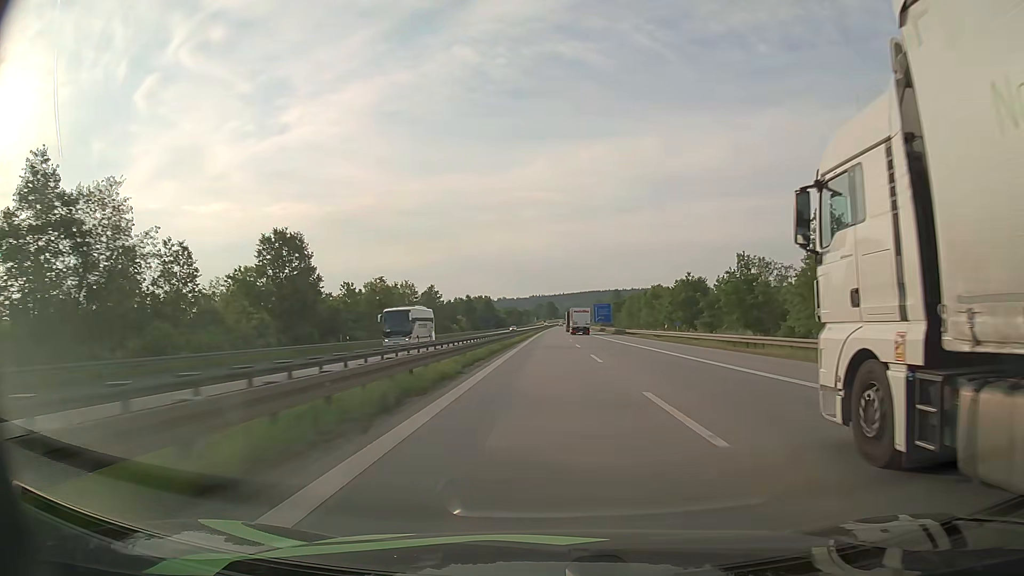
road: motorway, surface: asphalt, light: Day
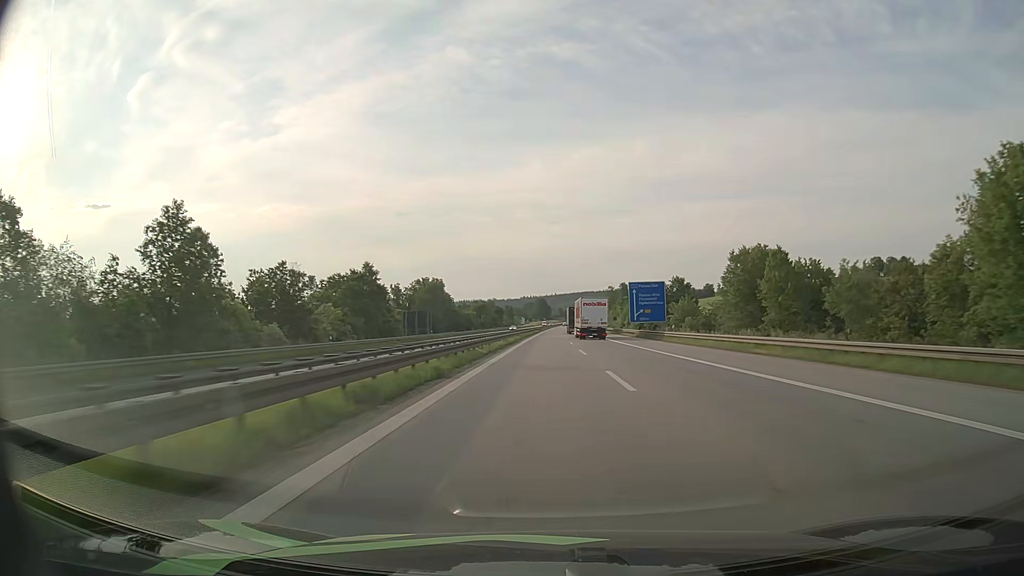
(+0.7, +100.7) m; +1°
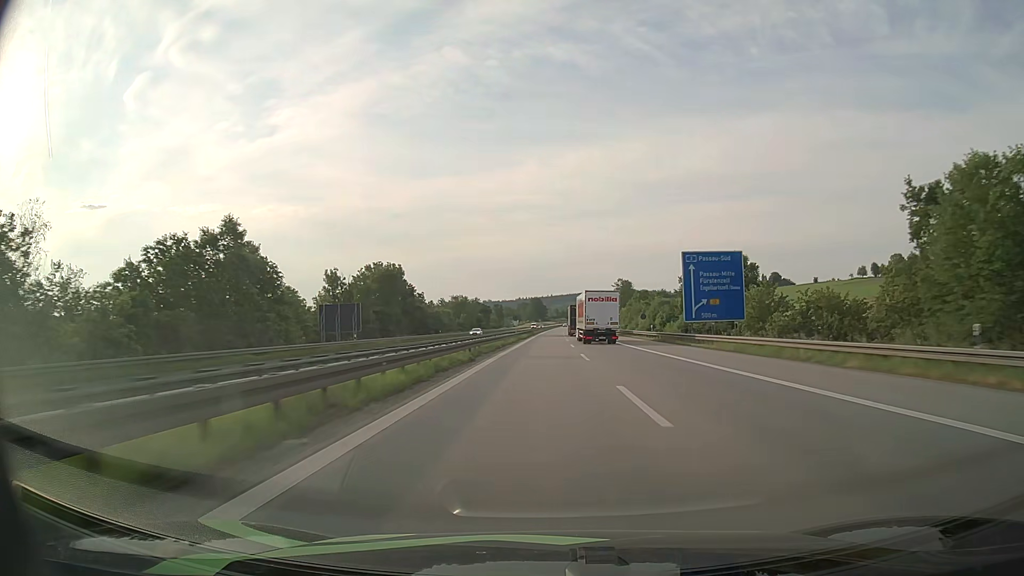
(+0.1, +40.7) m; 0°
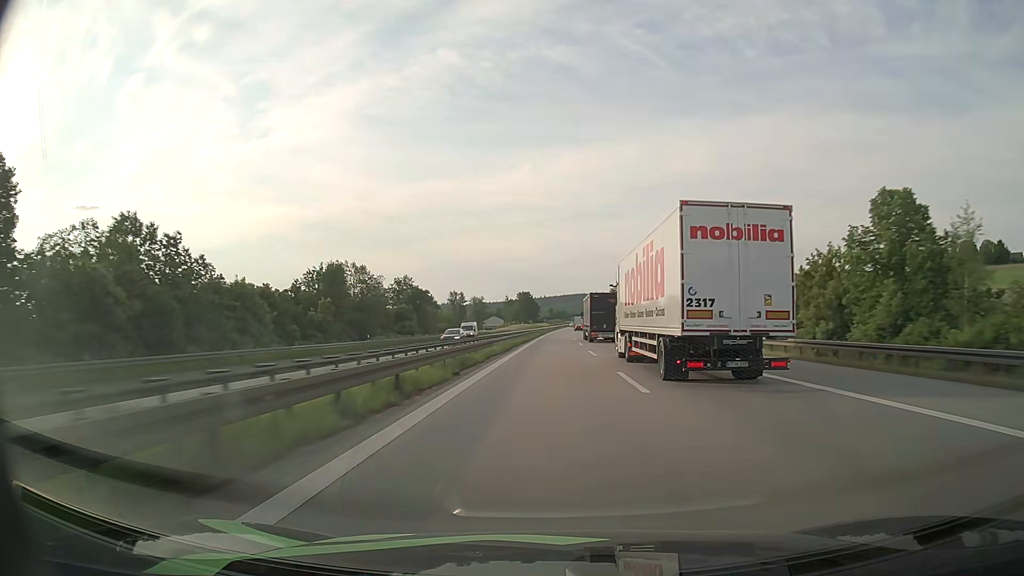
(+0.3, +102.5) m; 0°
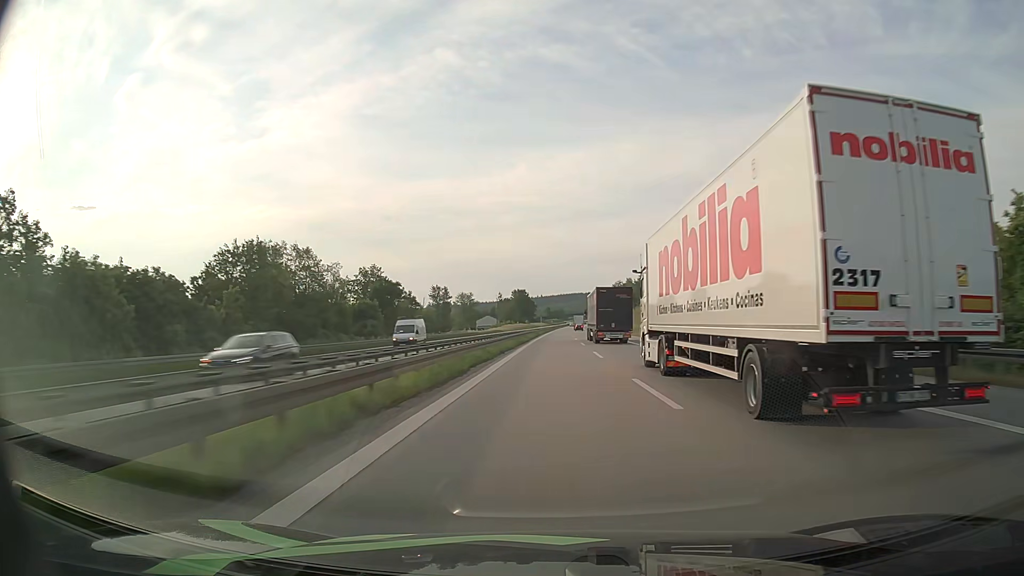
(+0.1, +20.6) m; 0°
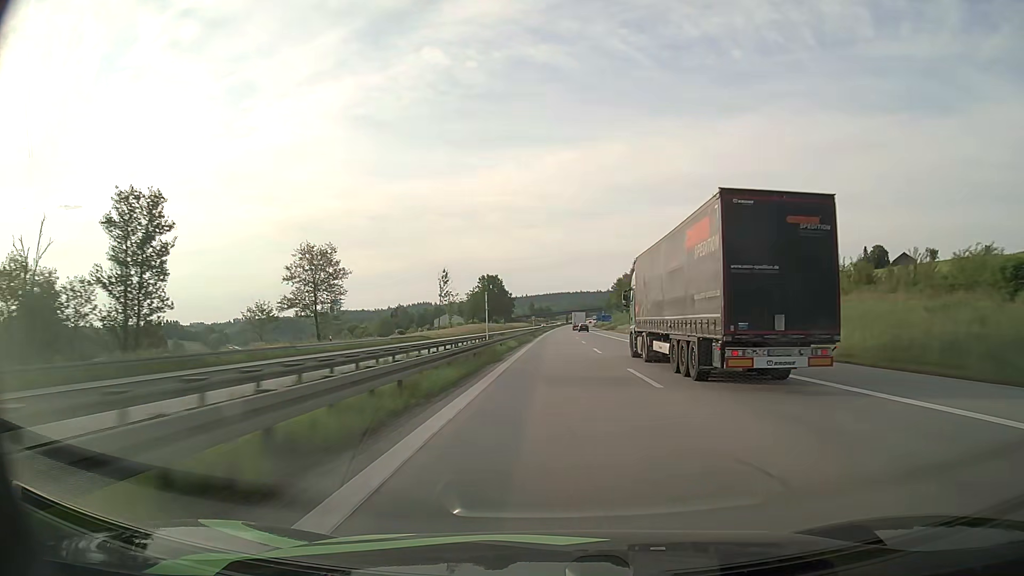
(+1.3, +103.3) m; +1°
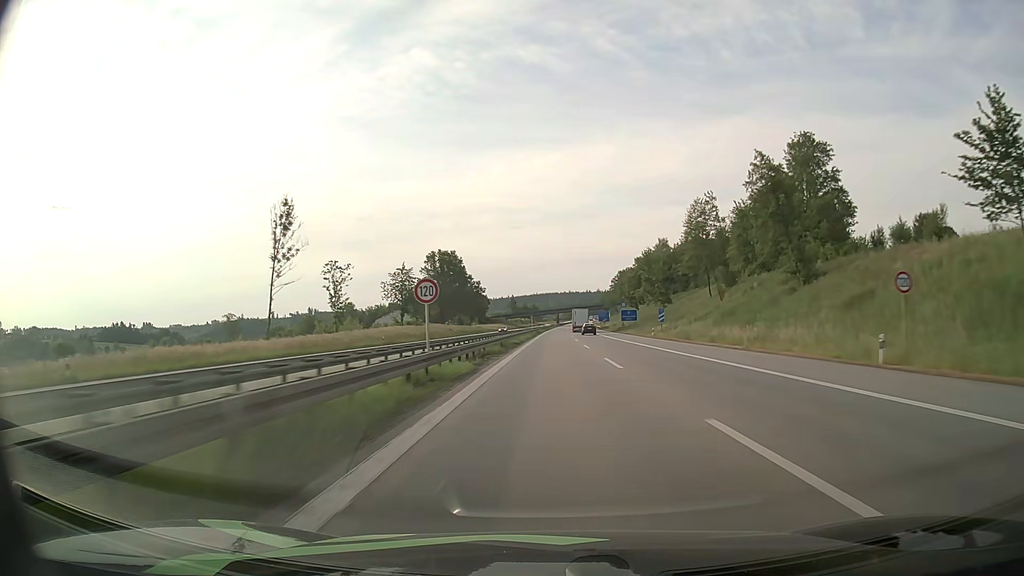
(+0.9, +82.8) m; +1°
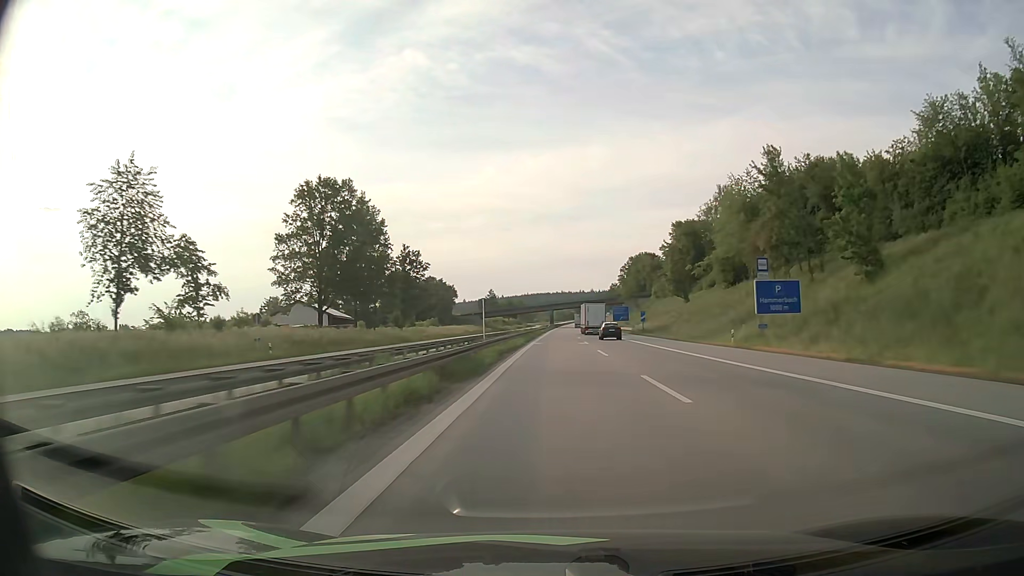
(+0.4, +80.8) m; +1°
(0, +10) (0, +20) (0, +30) (0, +40) (0, +50) (0, +60) (+1, +70) (+1, +80) (+1, +90) (+1, +100) m
